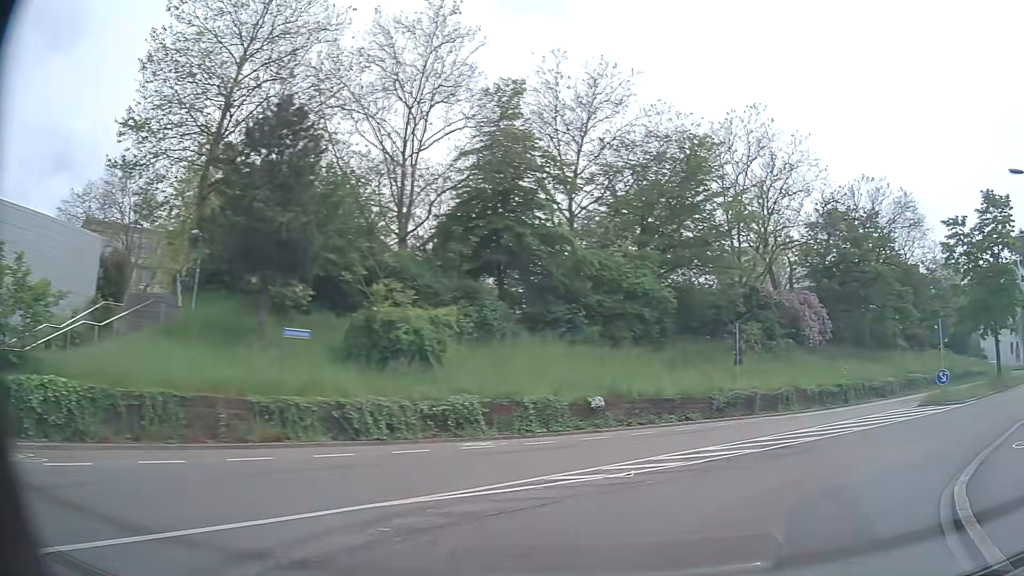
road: secondary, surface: asphalt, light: Day
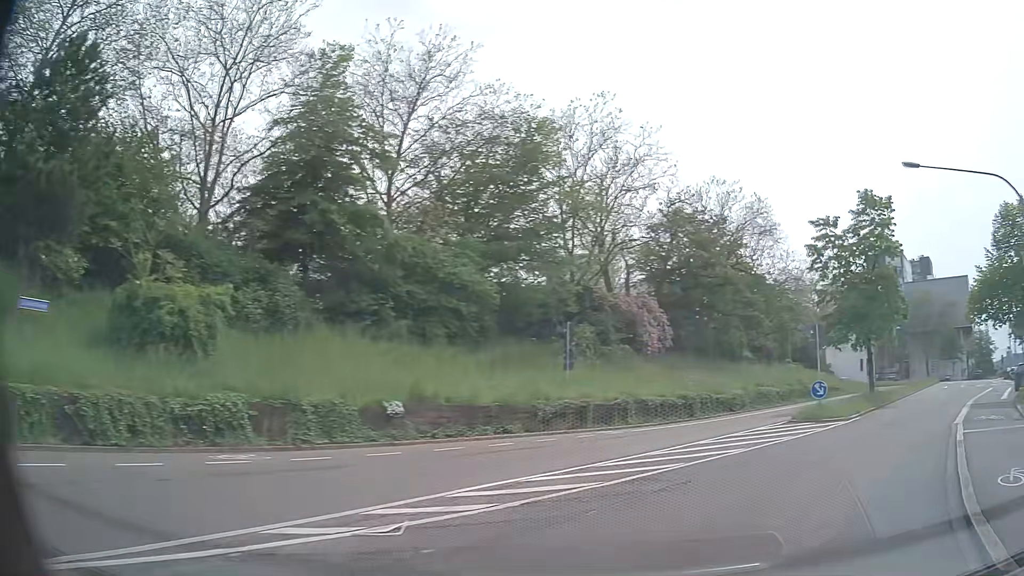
(+0.5, +4.2) m; +14°
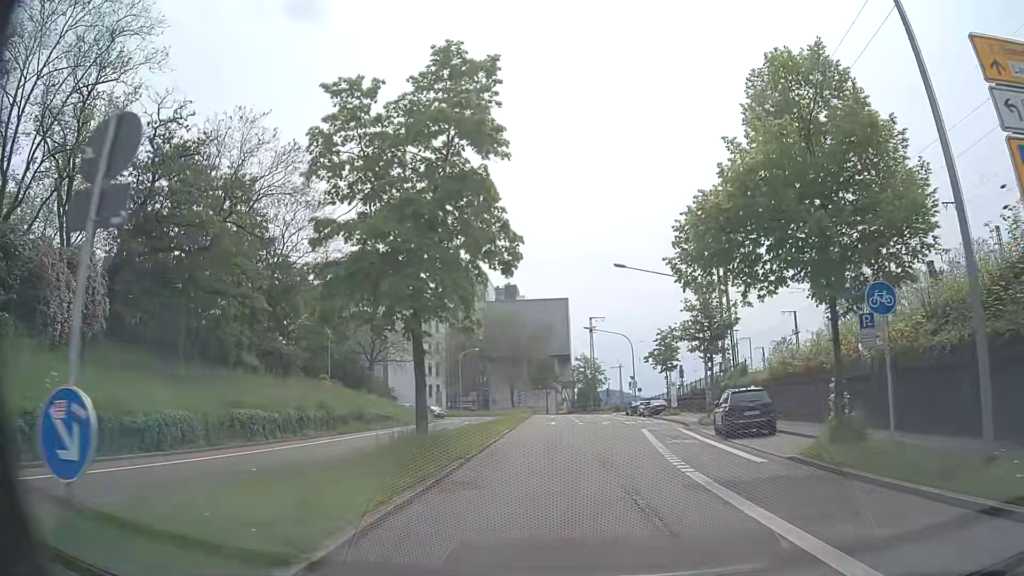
(+8.6, +17.7) m; +36°
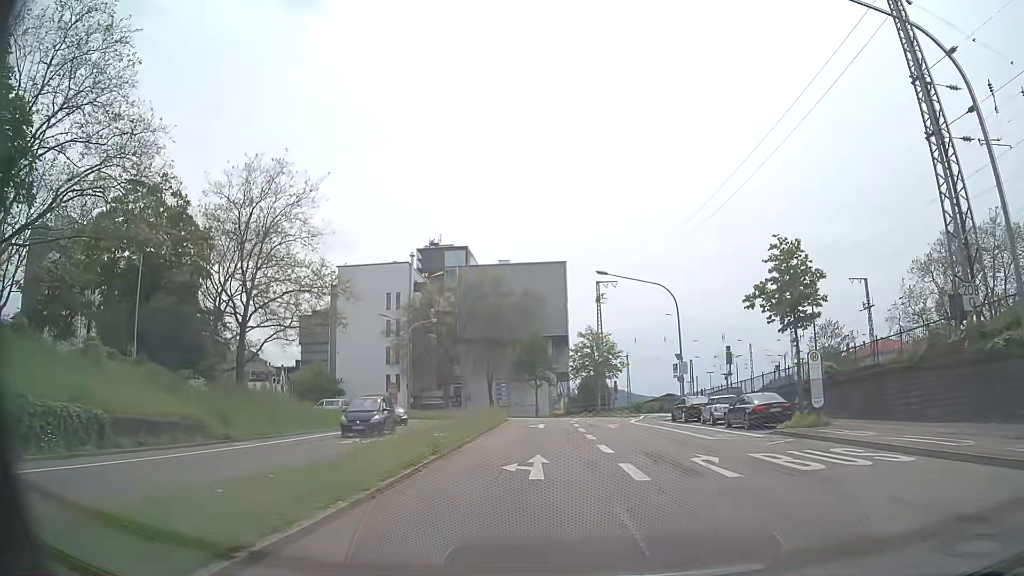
(+0.1, +31.5) m; 0°
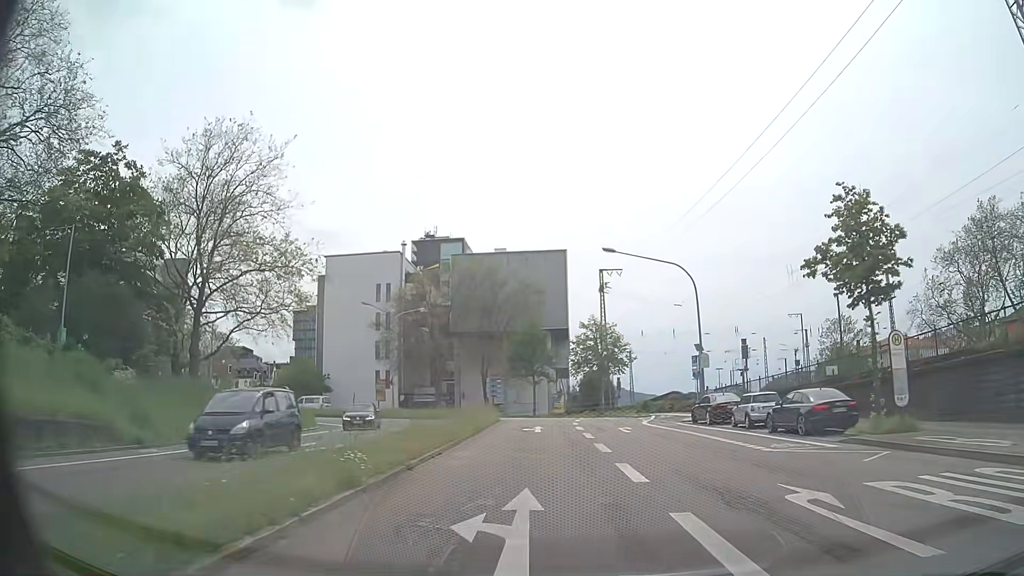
(0.0, +6.3) m; 0°
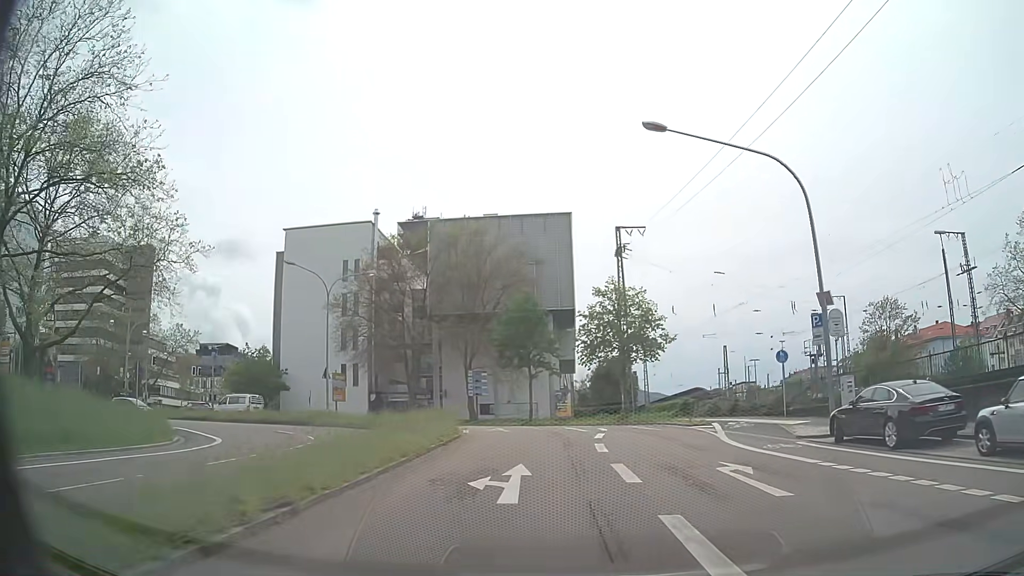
(0.0, +18.0) m; 0°
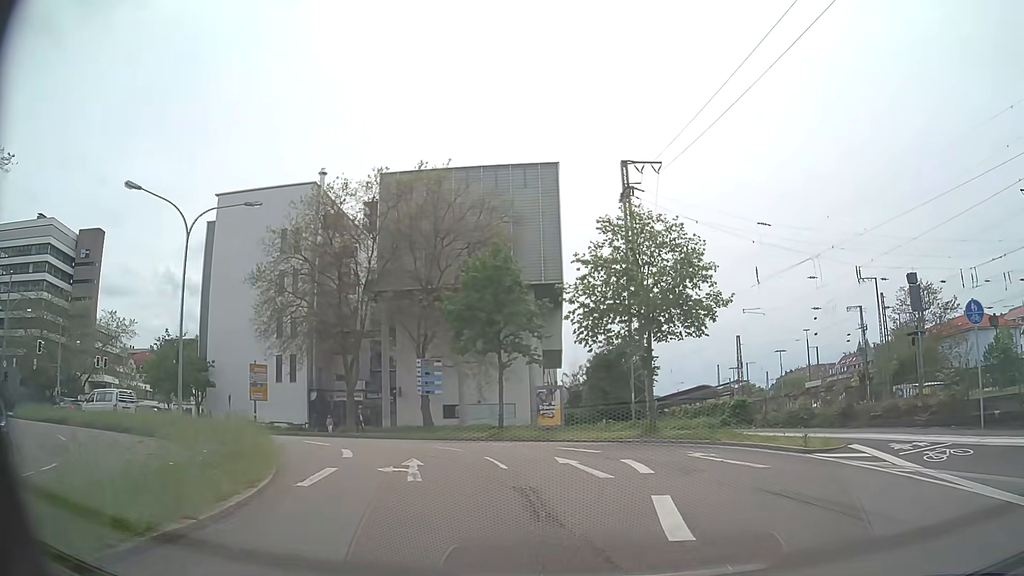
(0.0, +16.1) m; +1°
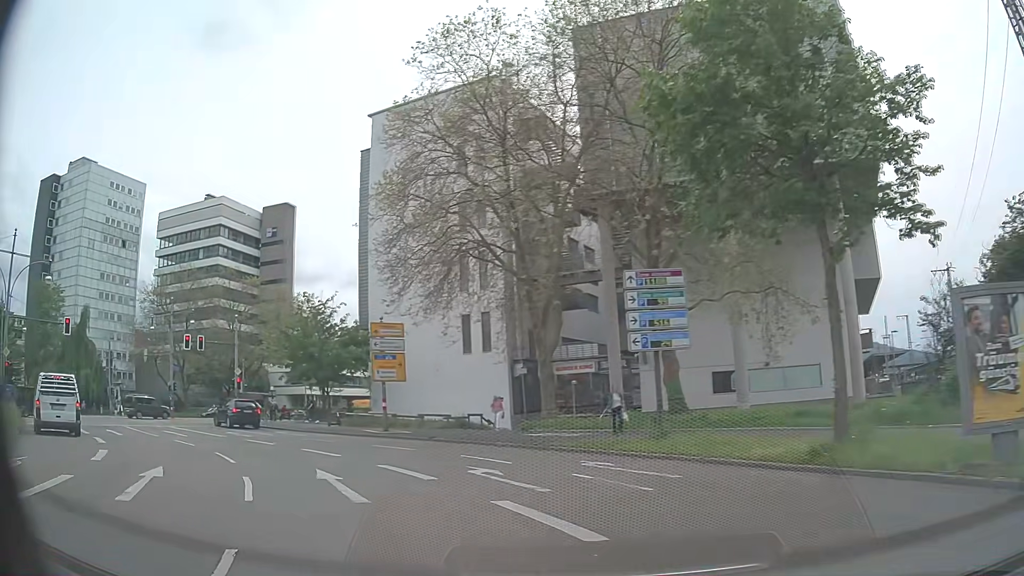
(-2.3, +22.6) m; -25°
(-2, +10) (-7, +18) (-14, +25) (-22, +32) (-29, +39) (-37, +45) (-46, +49) (-55, +52) (-65, +55) (-75, +57) m
